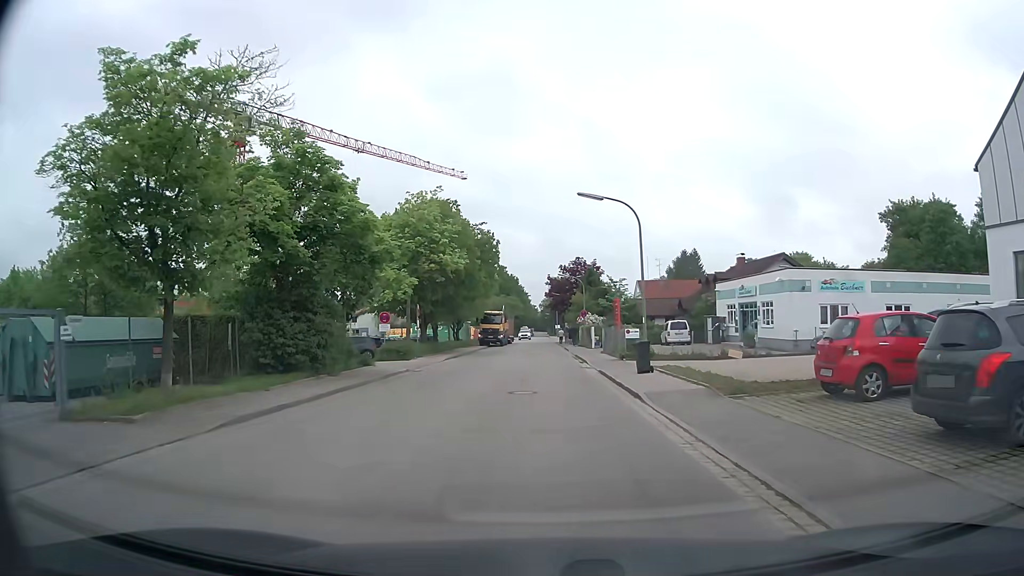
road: residential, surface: asphalt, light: Day
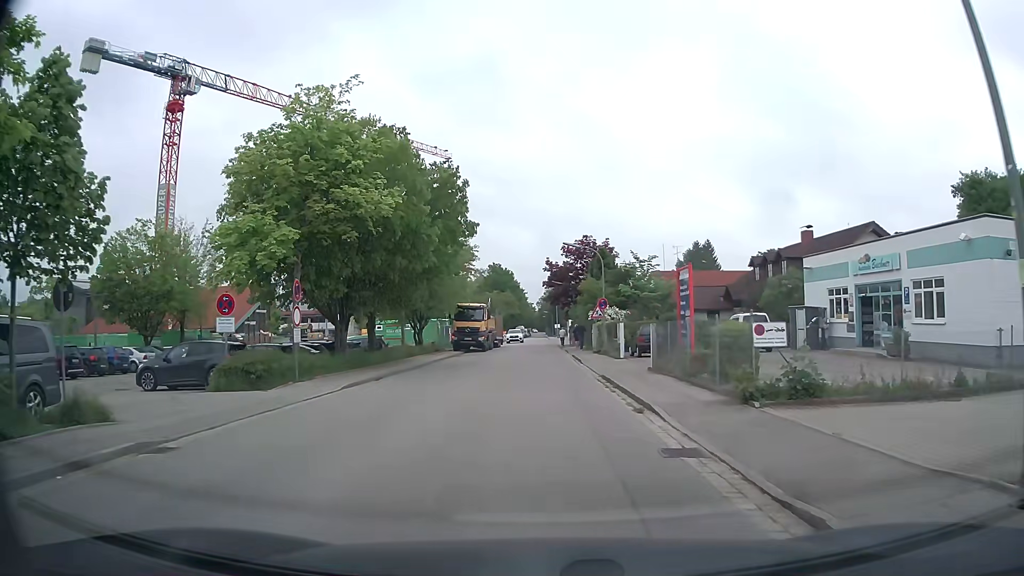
(0.0, +18.1) m; 0°
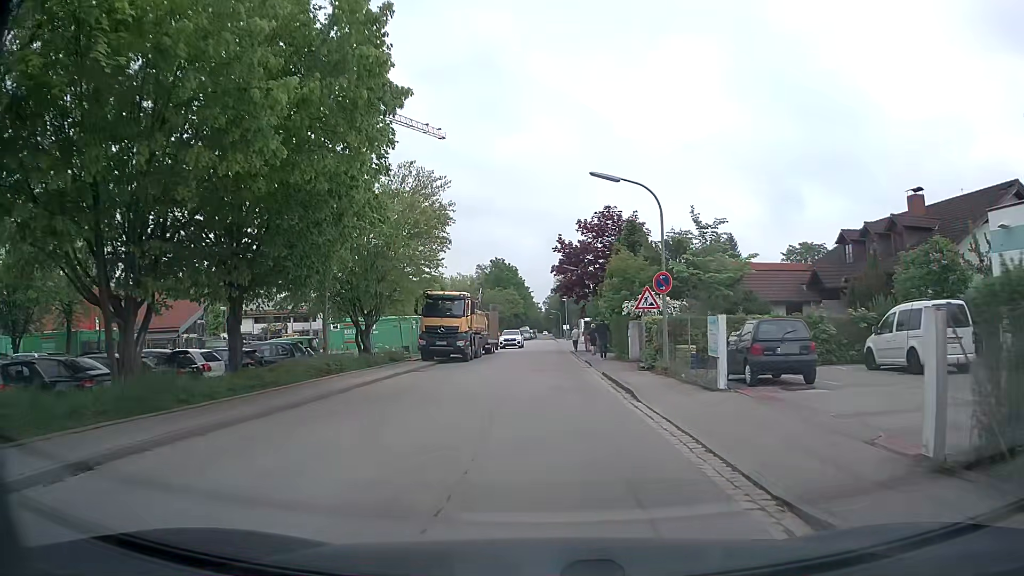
(-0.1, +15.3) m; -1°
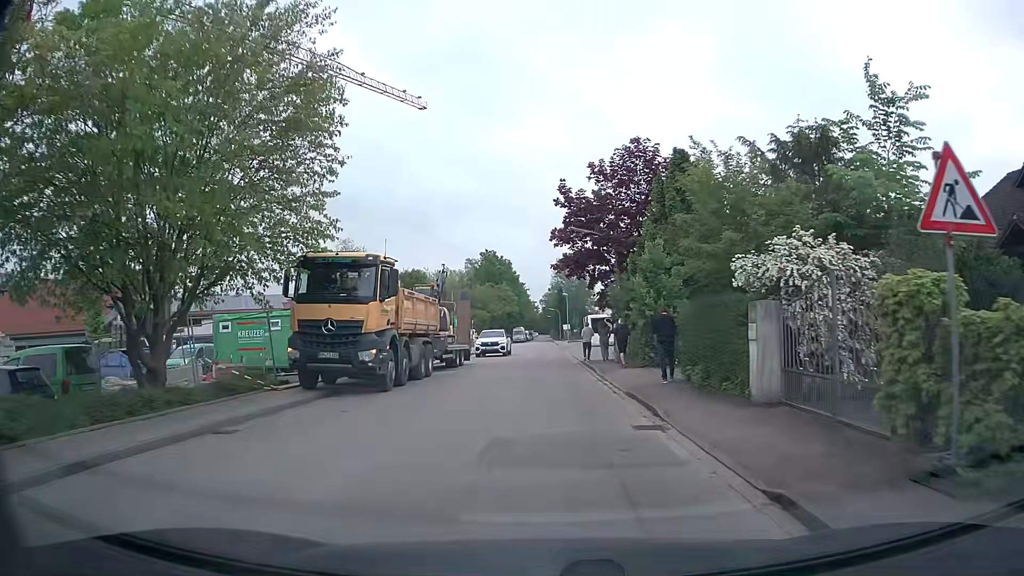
(+0.2, +16.8) m; 0°
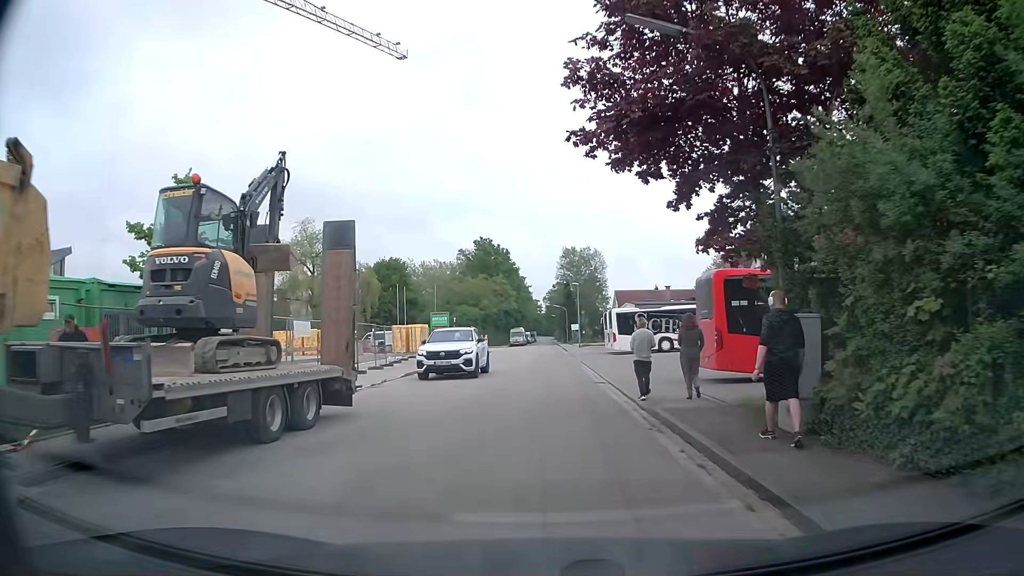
(+0.1, +19.9) m; 0°
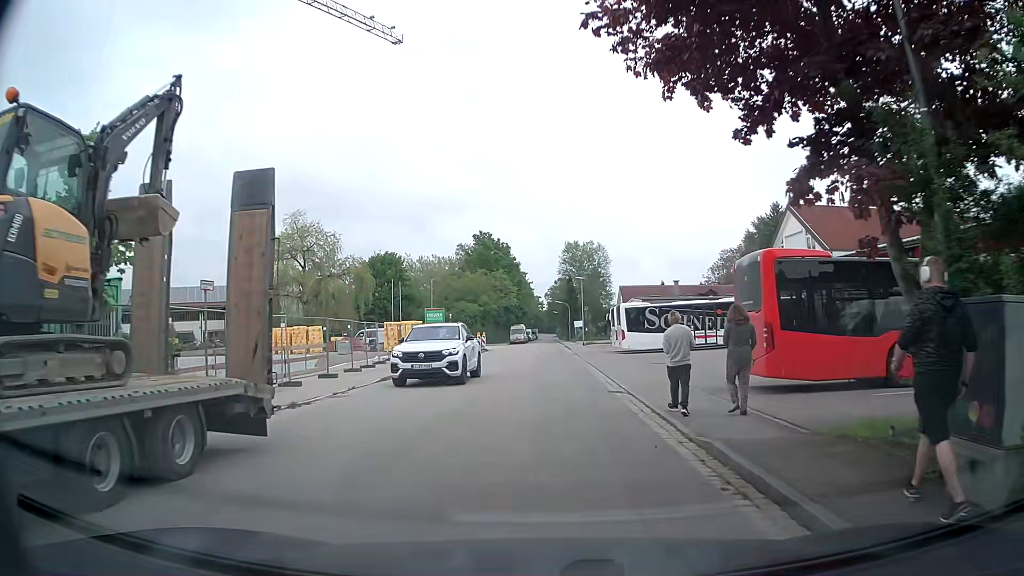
(0.0, +4.0) m; -1°
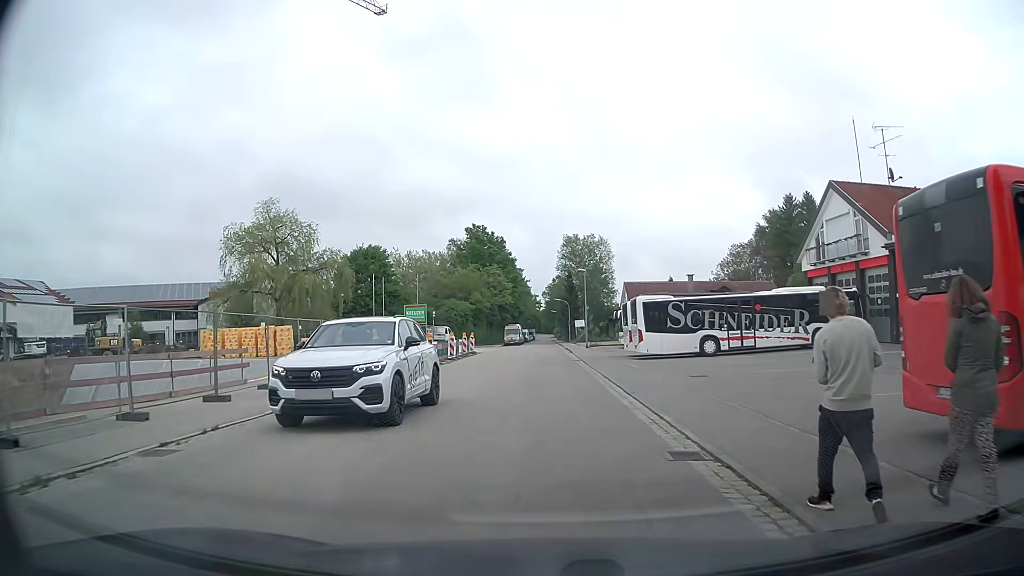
(+0.1, +8.0) m; +1°
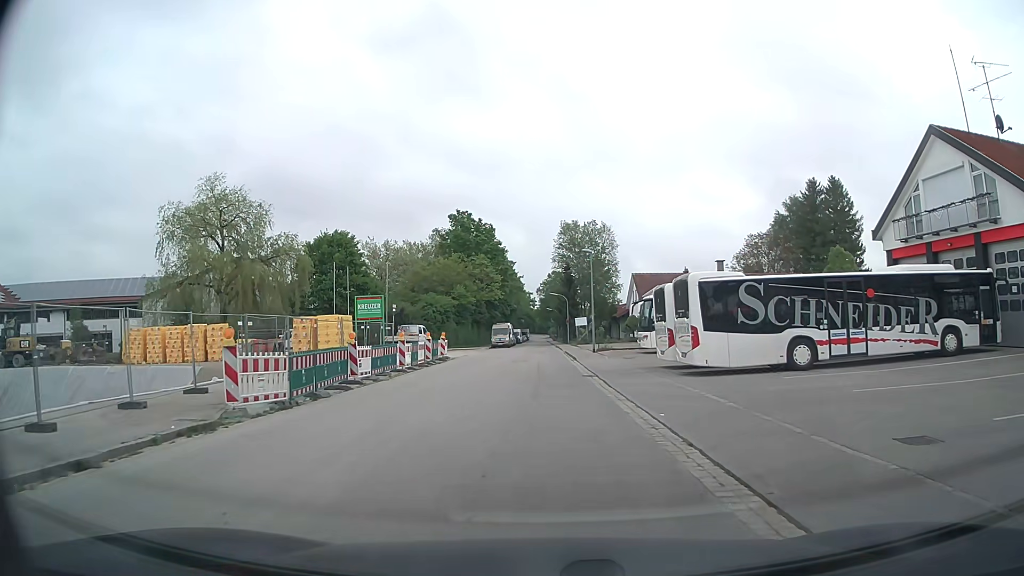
(0.0, +12.6) m; +1°
(0, +10) (0, +20) (0, +30) (-1, +40) (-1, +50) (-1, +60) (-1, +70) (-2, +80) (-2, +90) (-2, +100) m
